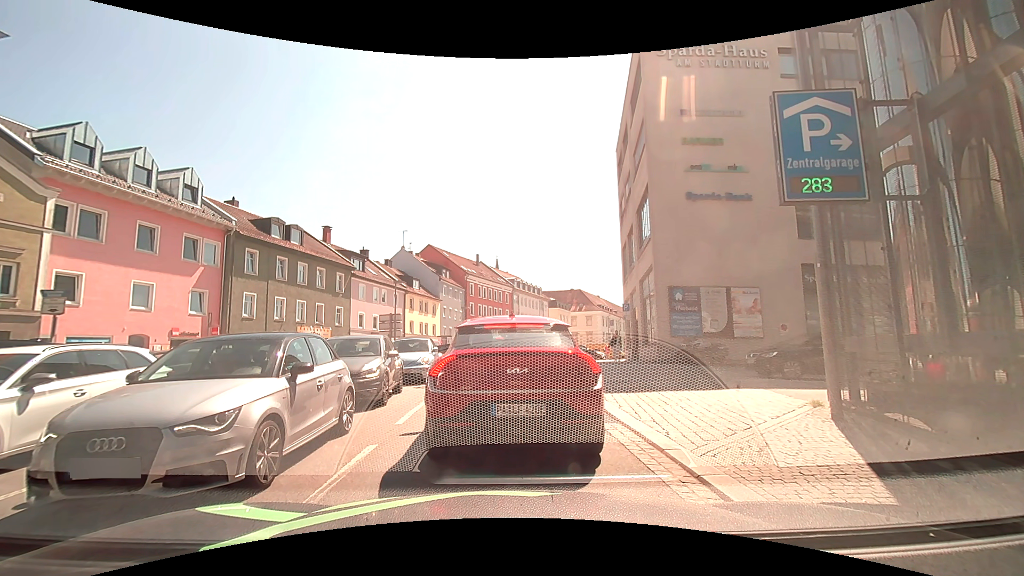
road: tertiary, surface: asphalt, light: Day
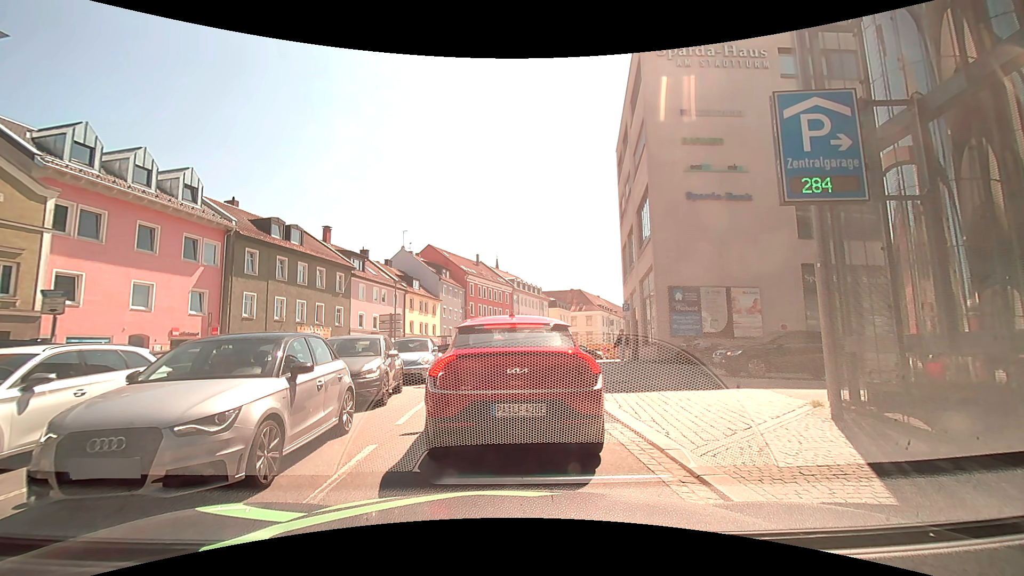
(0.0, 0.0) m; 0°
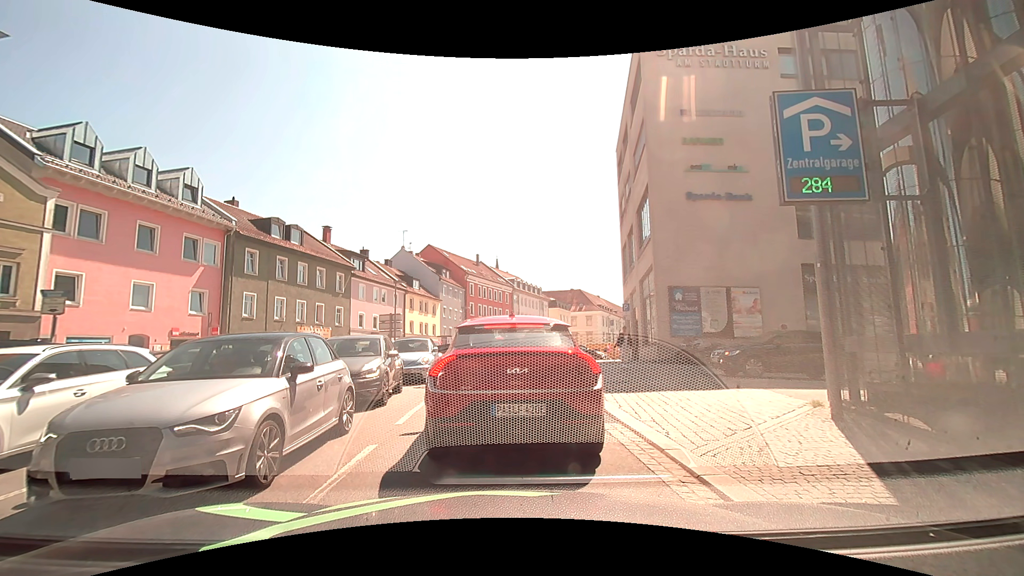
(0.0, 0.0) m; 0°
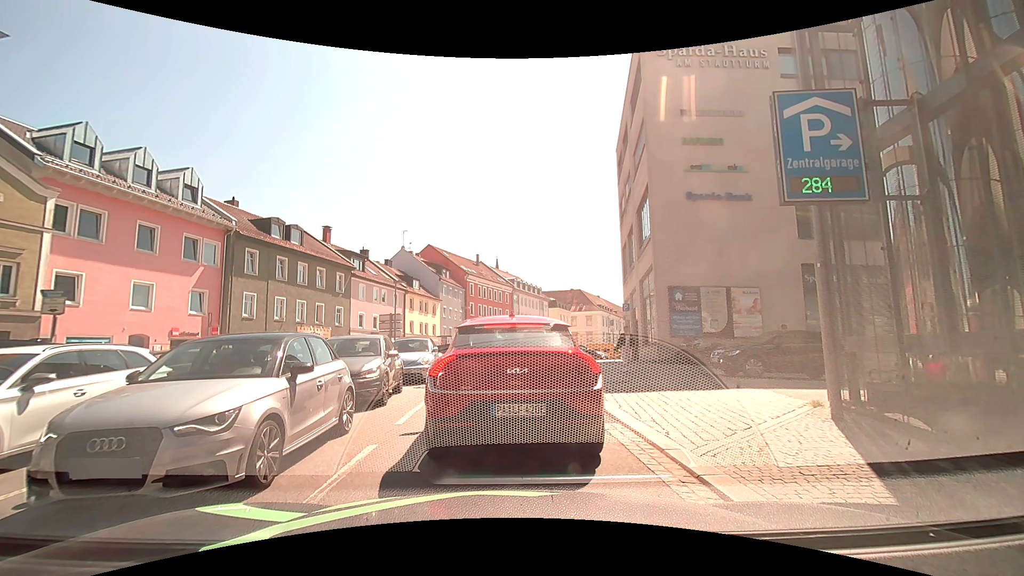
(0.0, 0.0) m; 0°
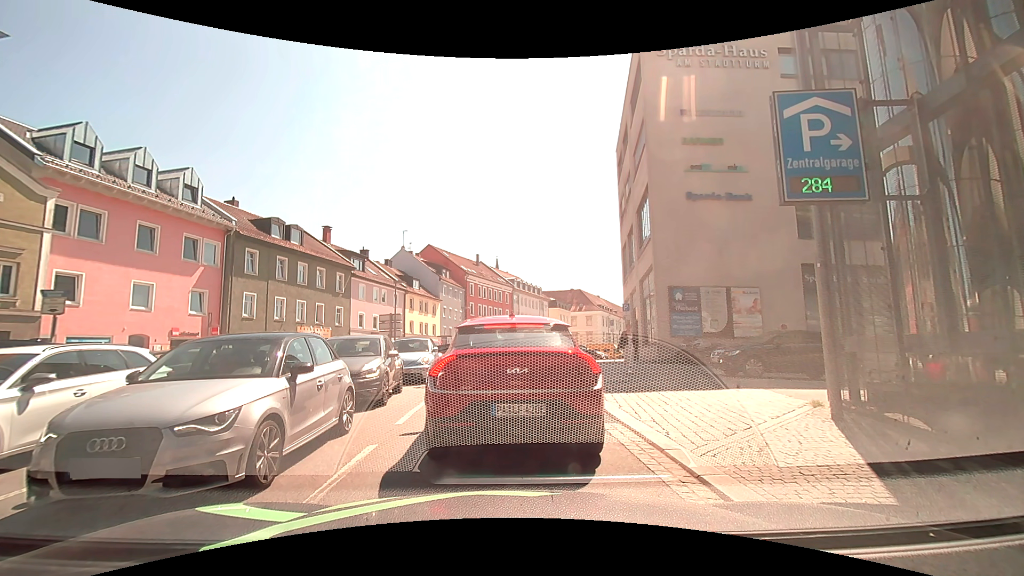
(0.0, 0.0) m; 0°
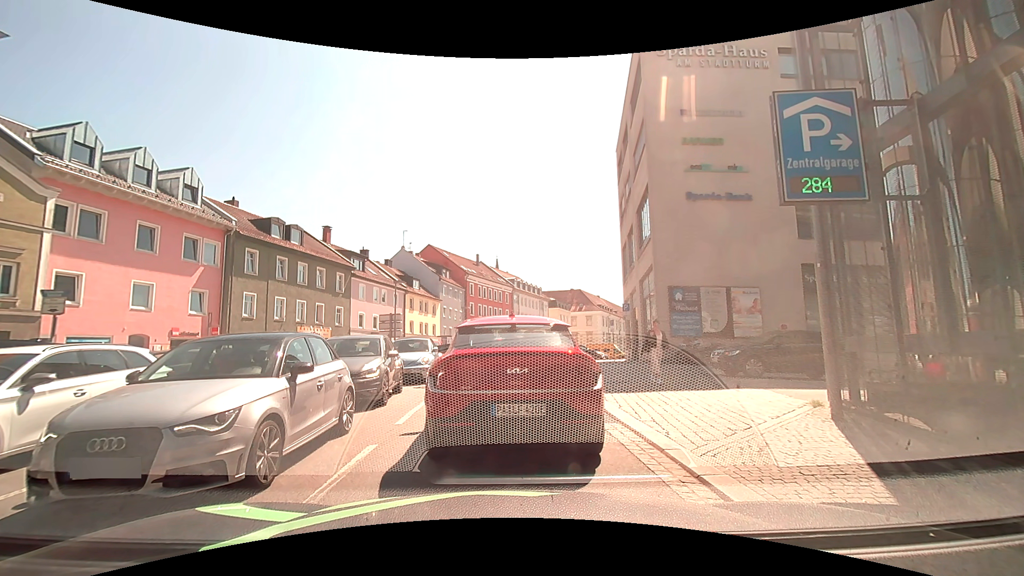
(0.0, 0.0) m; 0°
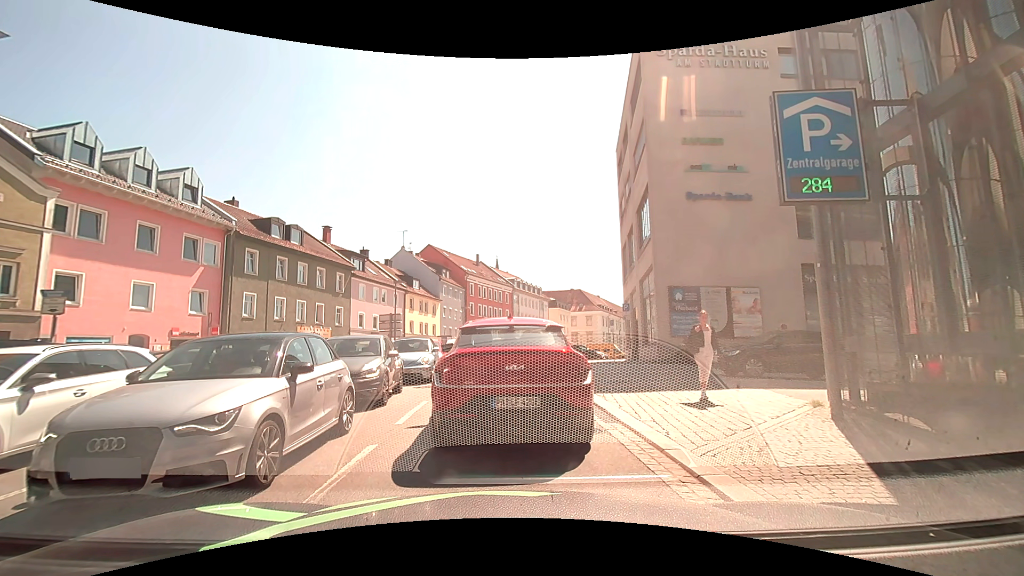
(0.0, 0.0) m; 0°
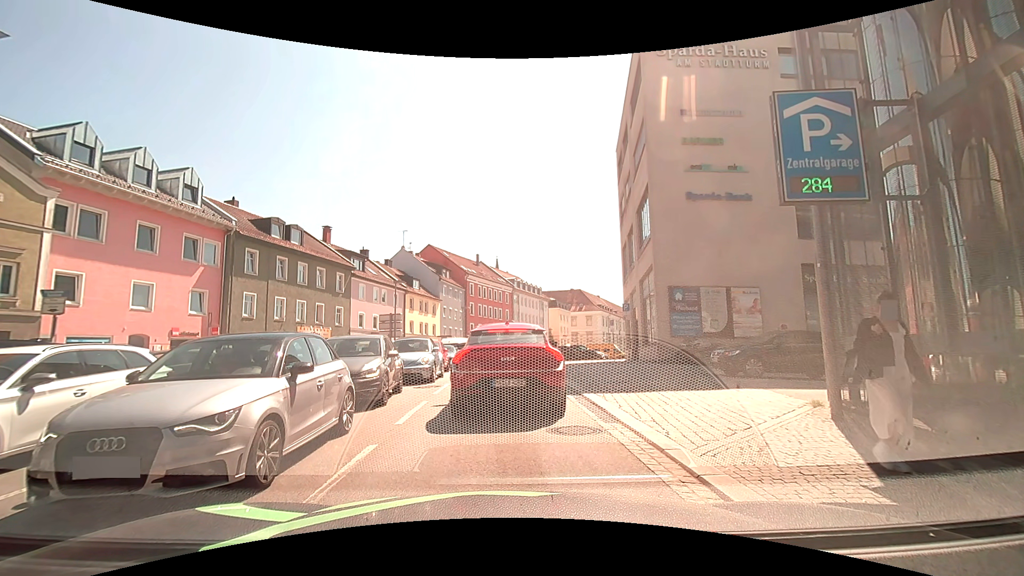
(0.0, 0.0) m; 0°
